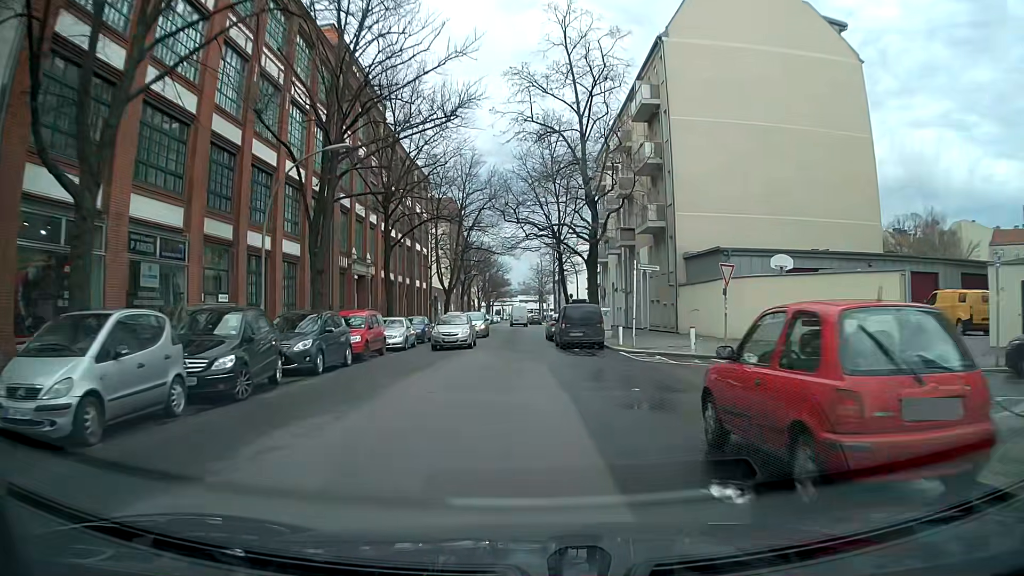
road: residential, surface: asphalt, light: Day
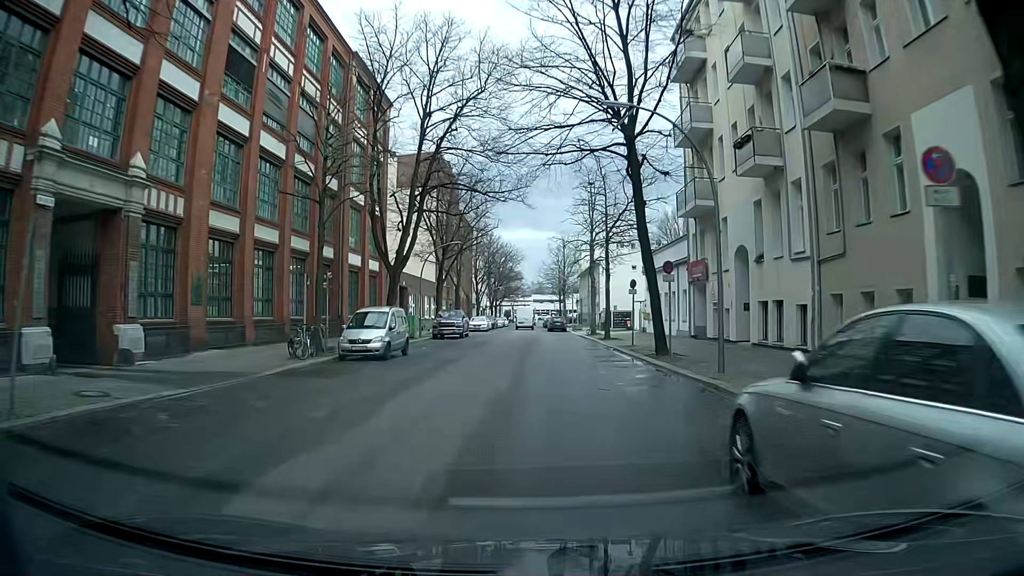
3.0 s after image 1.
(-0.3, +34.0) m; -1°
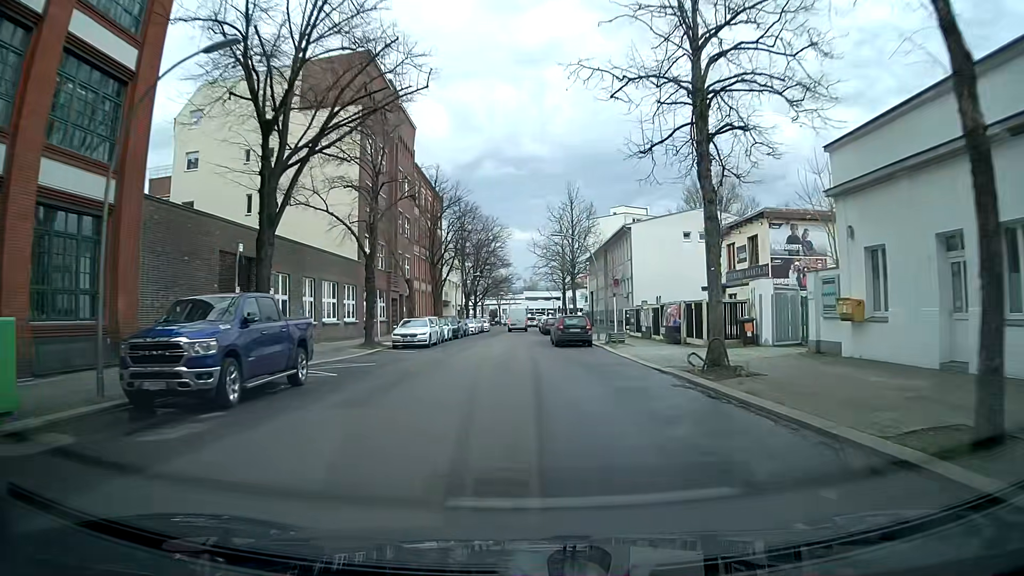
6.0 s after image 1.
(0.0, +34.1) m; 0°
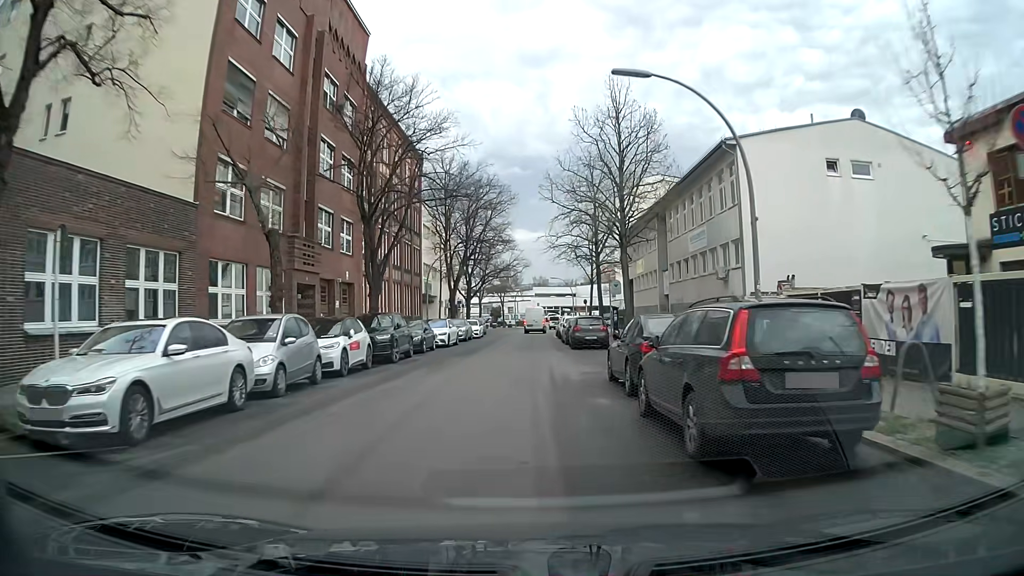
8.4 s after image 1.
(-0.2, +26.2) m; -1°
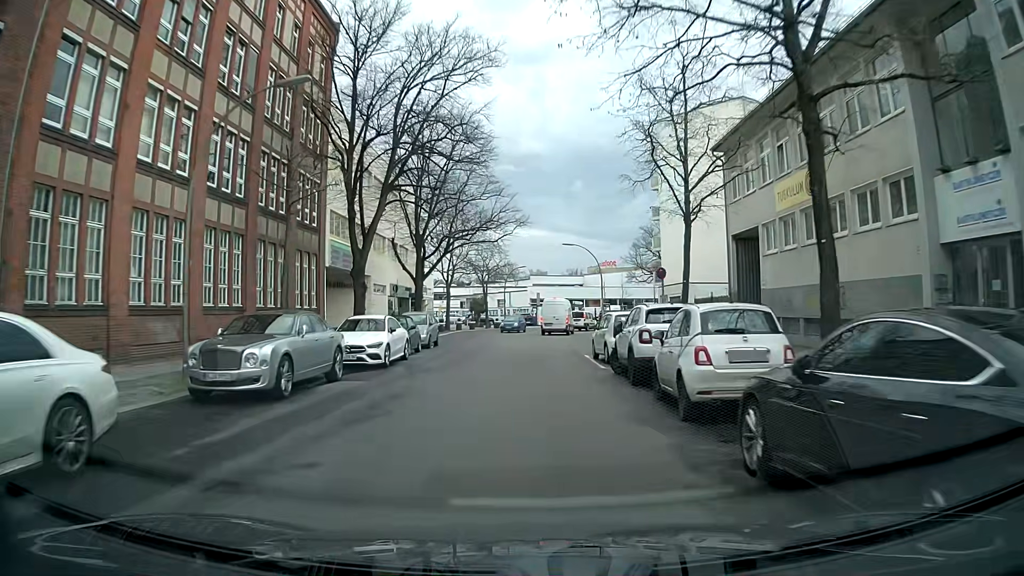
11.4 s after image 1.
(-0.1, +33.5) m; +1°
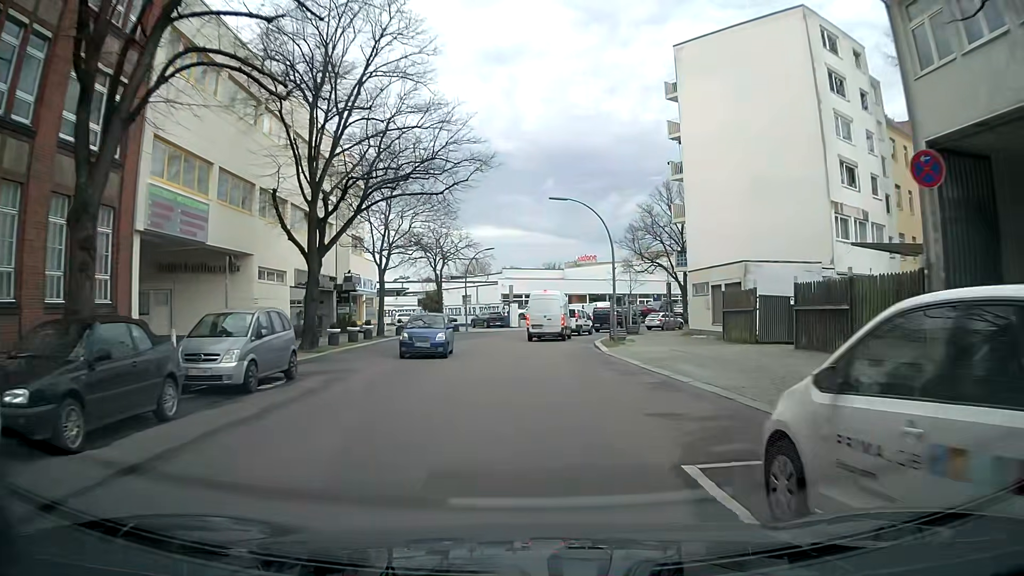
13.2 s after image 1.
(+0.1, +17.2) m; +2°
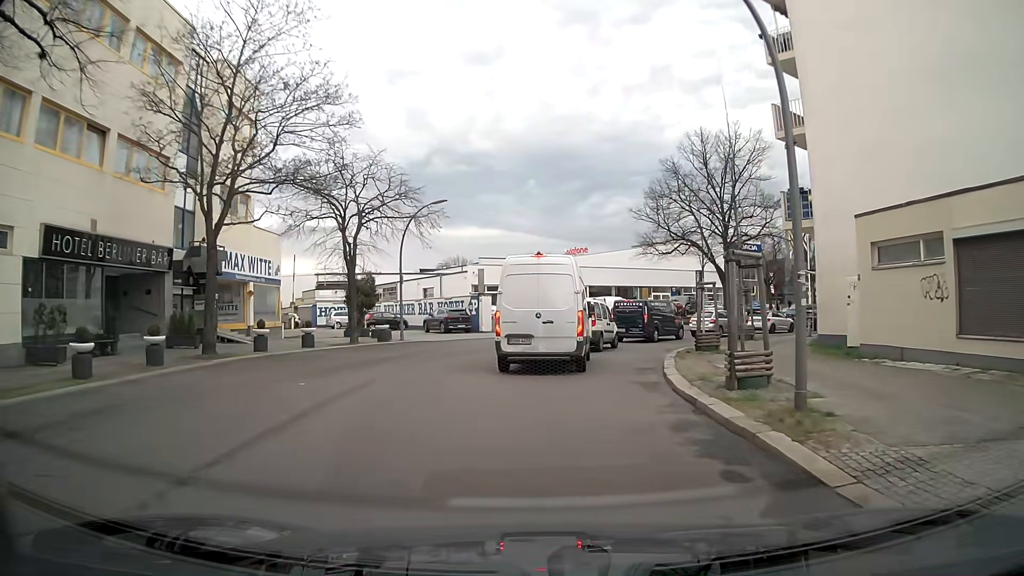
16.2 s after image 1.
(+0.3, +20.2) m; +1°
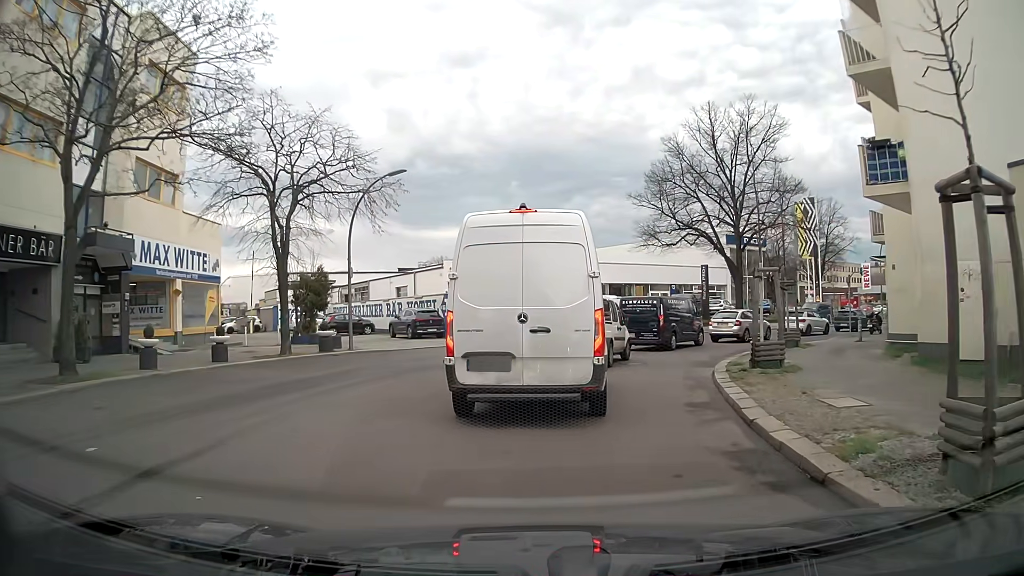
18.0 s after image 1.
(+0.1, +6.3) m; +2°
